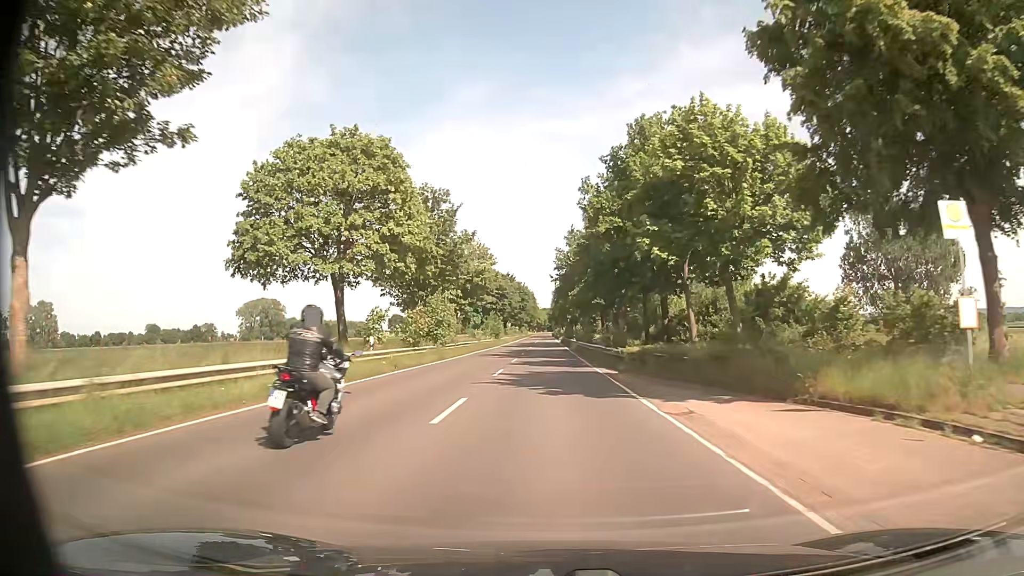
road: secondary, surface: asphalt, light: Day
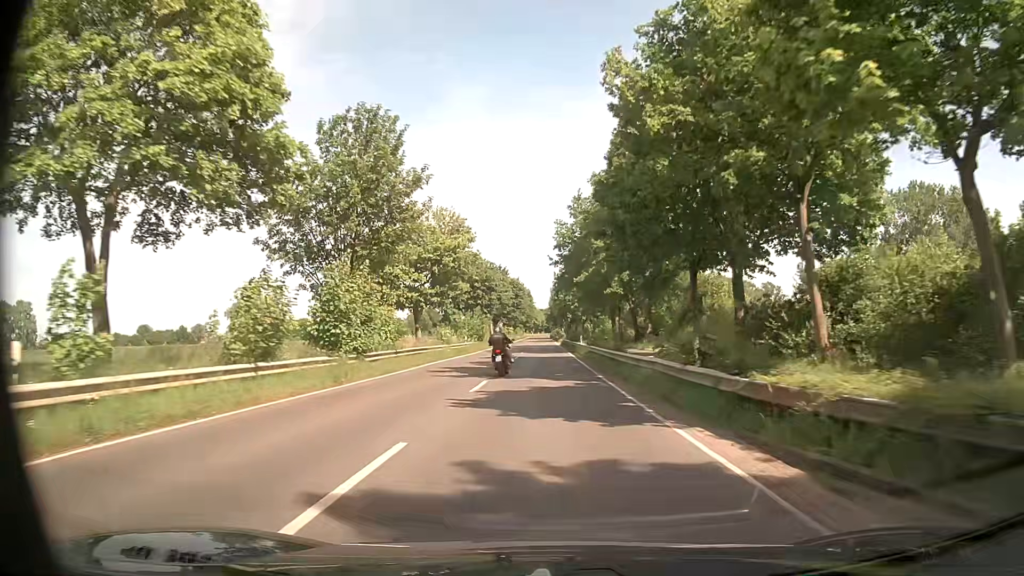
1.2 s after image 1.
(+0.1, +17.9) m; 0°
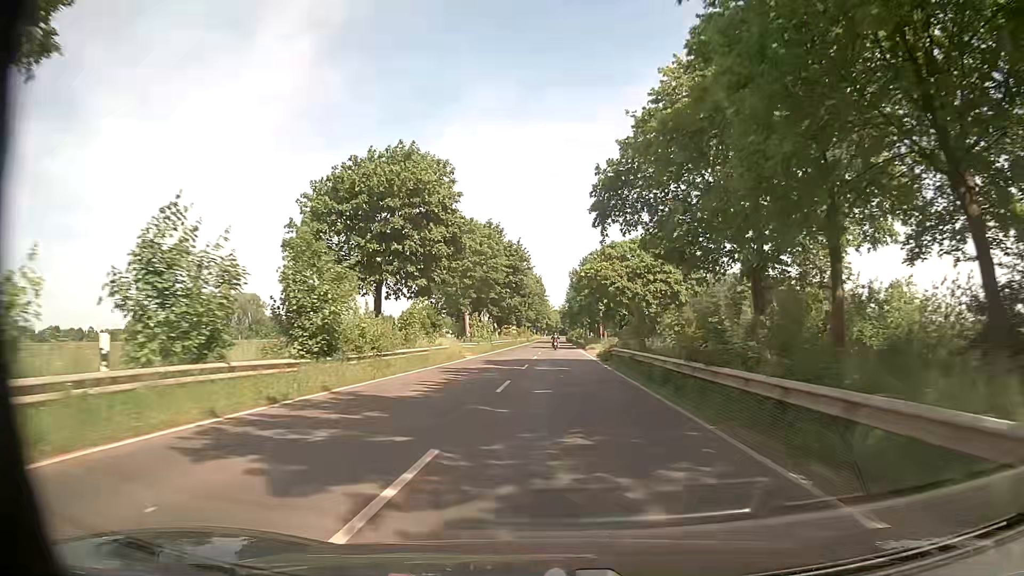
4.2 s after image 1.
(-0.2, +49.0) m; -1°
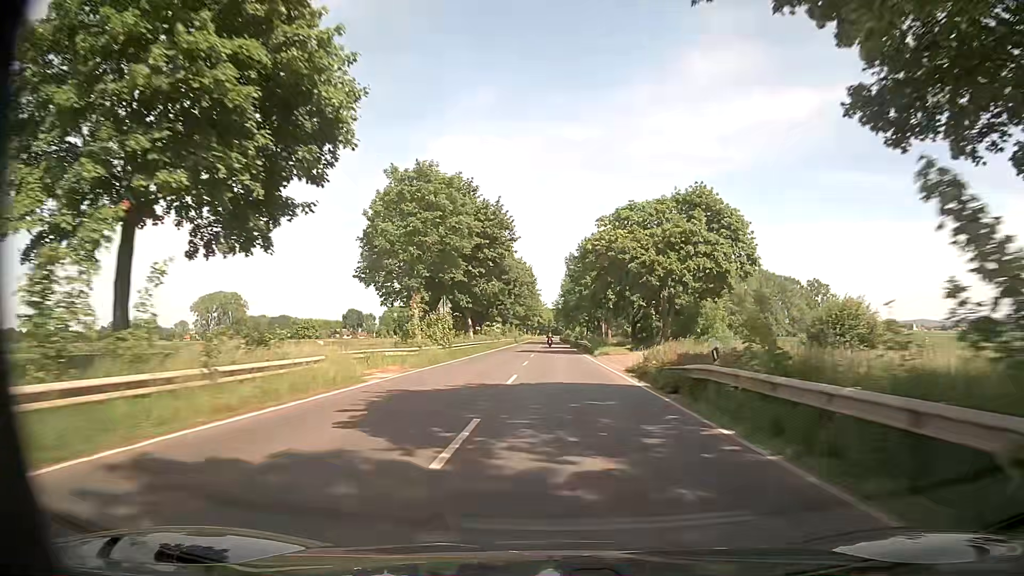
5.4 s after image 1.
(+0.2, +21.3) m; 0°
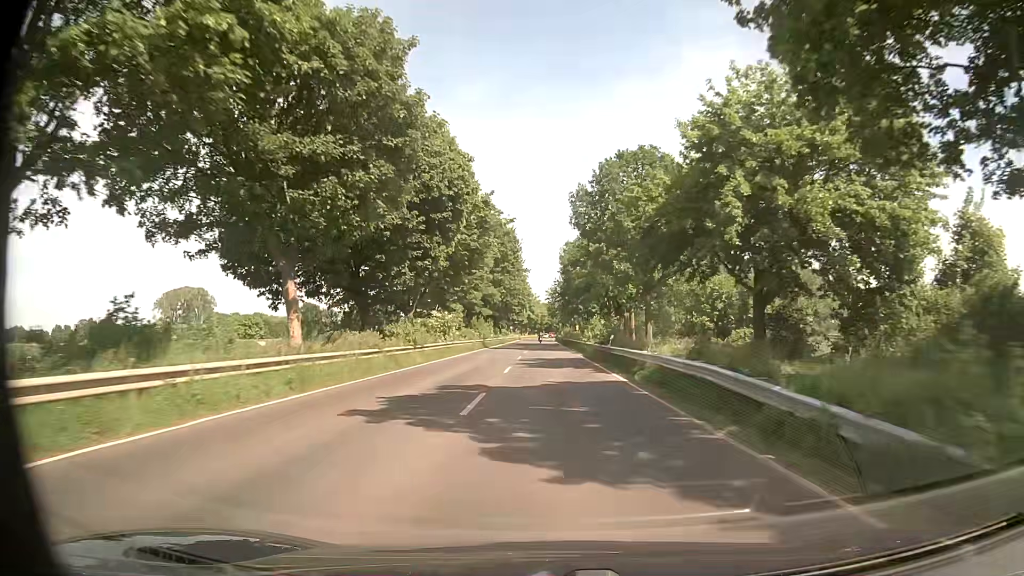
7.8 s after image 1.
(+1.1, +44.1) m; +2°
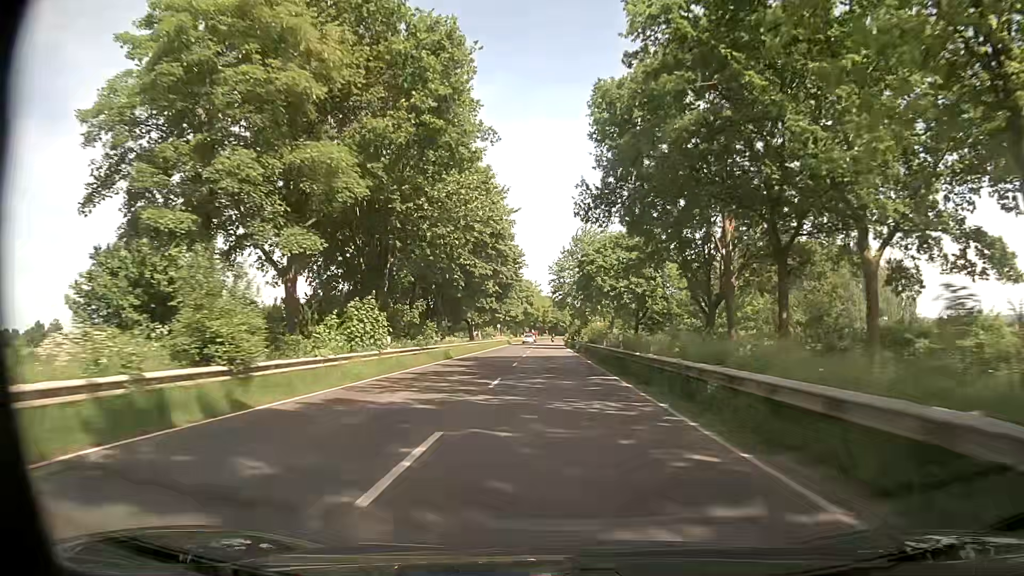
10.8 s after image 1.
(-0.3, +54.1) m; 0°
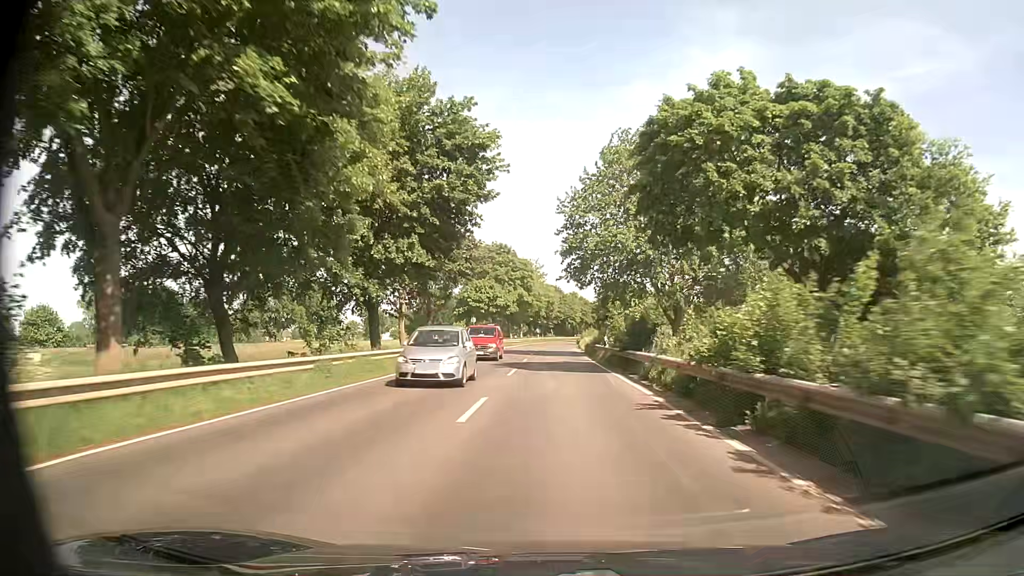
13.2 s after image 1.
(-0.6, +43.2) m; -1°
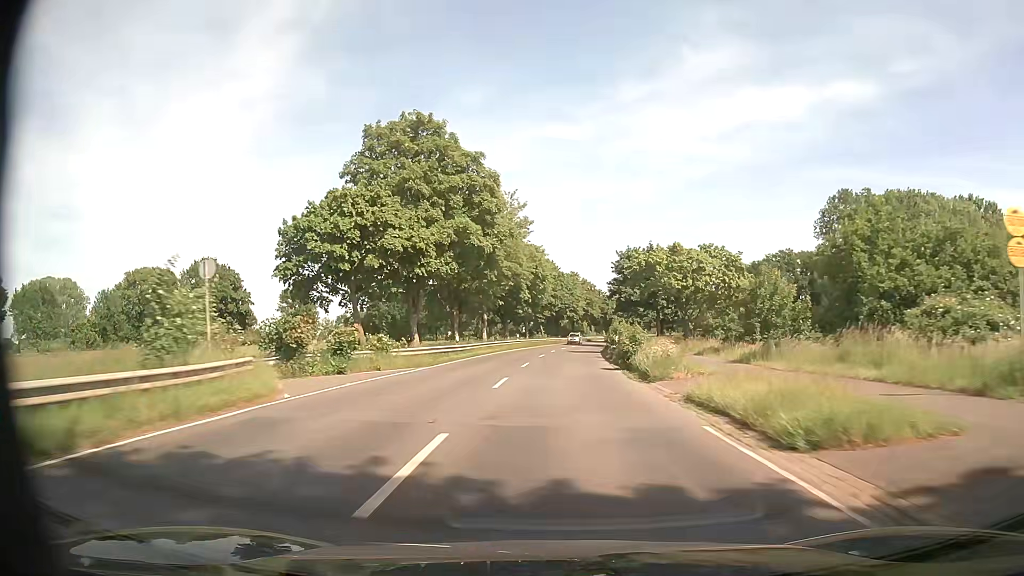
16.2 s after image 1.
(+0.1, +53.8) m; 0°
(0, +10) (0, +20) (+1, +30) (+1, +40) (+2, +50) (+3, +60) (+3, +70) (+4, +80) (+6, +90) (+7, +100) m
